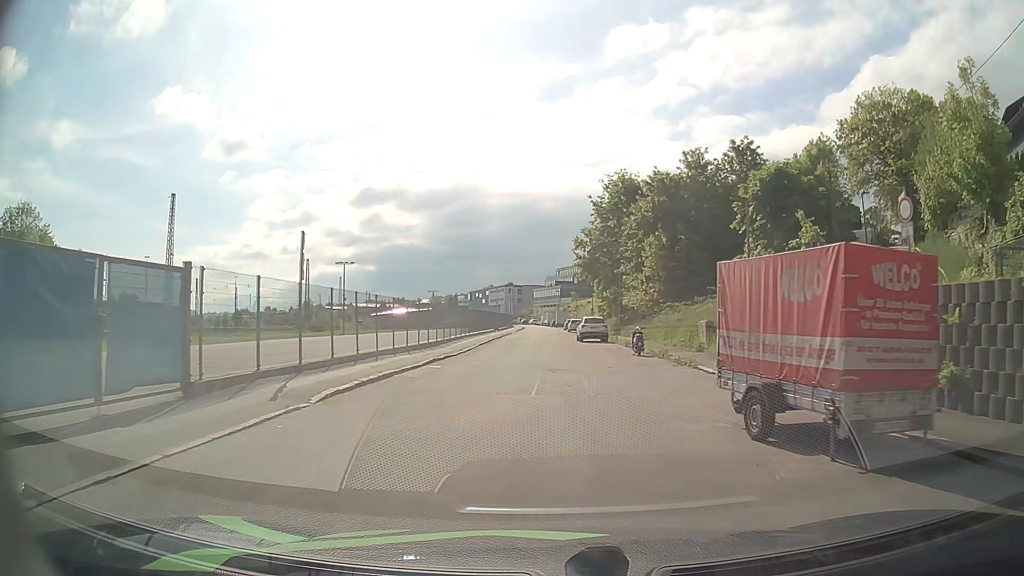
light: Day
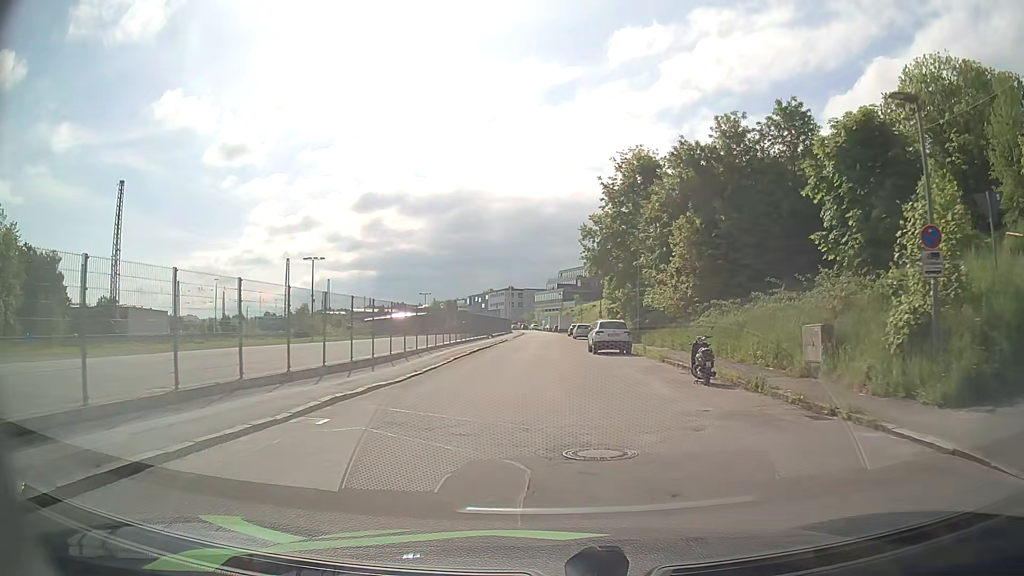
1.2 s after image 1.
(-0.1, +11.2) m; -1°
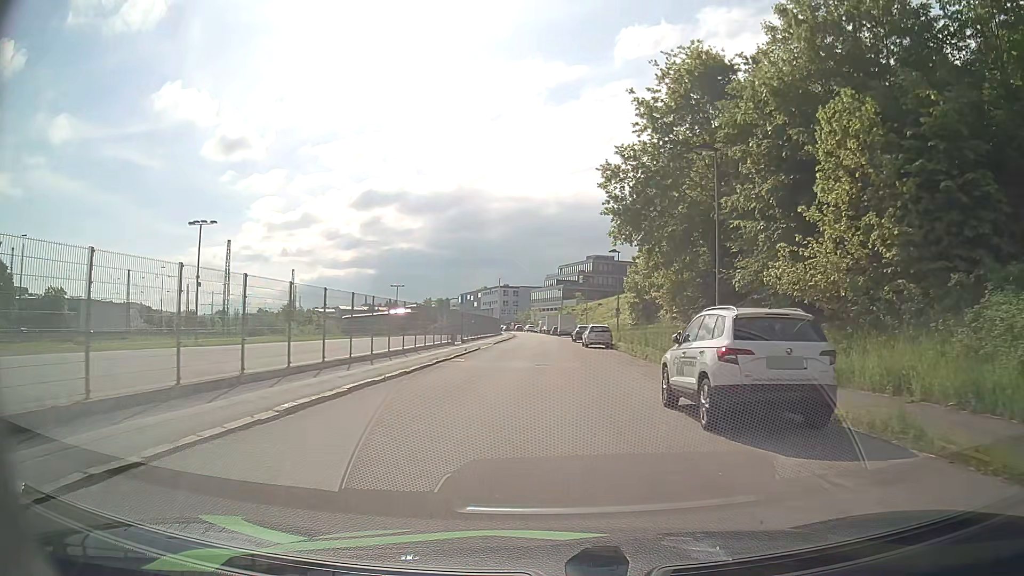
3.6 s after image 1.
(+0.1, +22.8) m; +1°
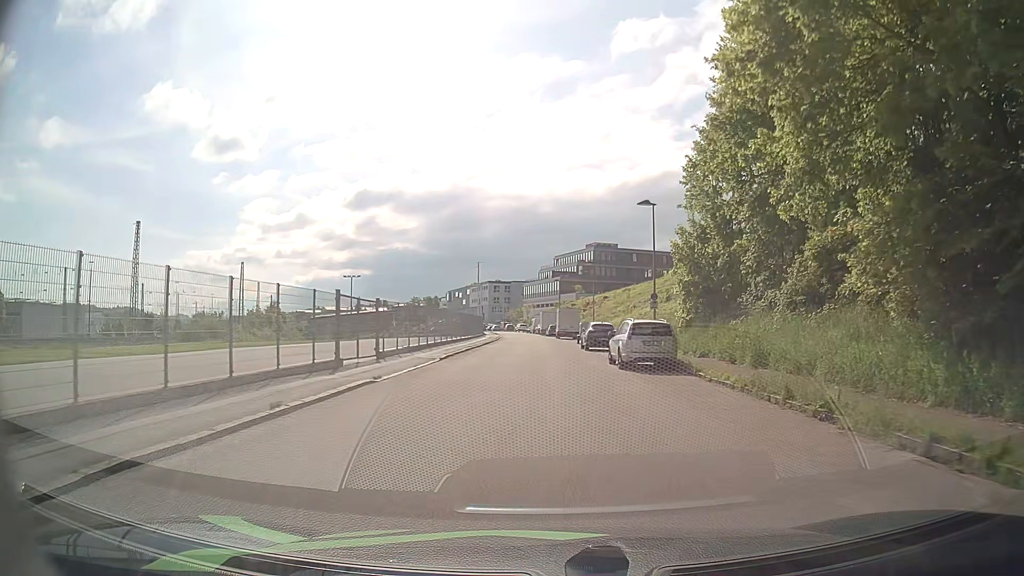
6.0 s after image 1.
(0.0, +22.9) m; 0°
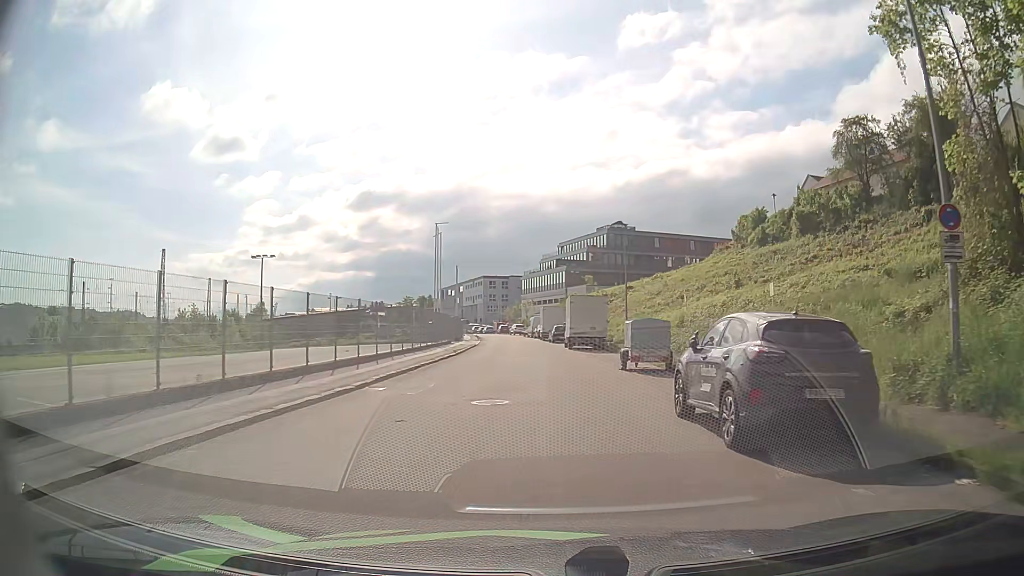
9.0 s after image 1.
(-0.1, +28.4) m; 0°
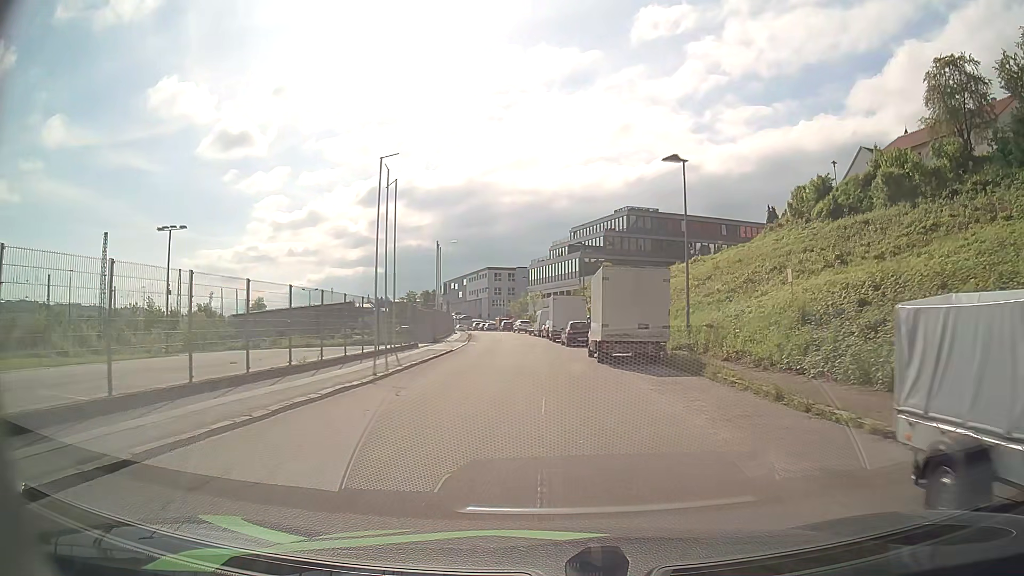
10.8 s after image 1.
(-0.2, +17.0) m; -1°
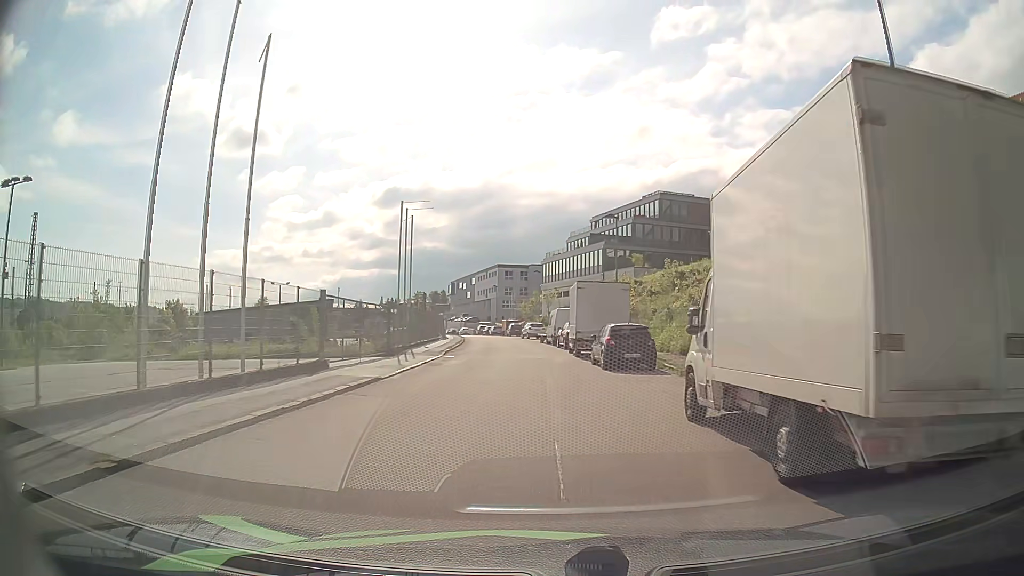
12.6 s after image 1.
(-0.1, +17.0) m; -2°
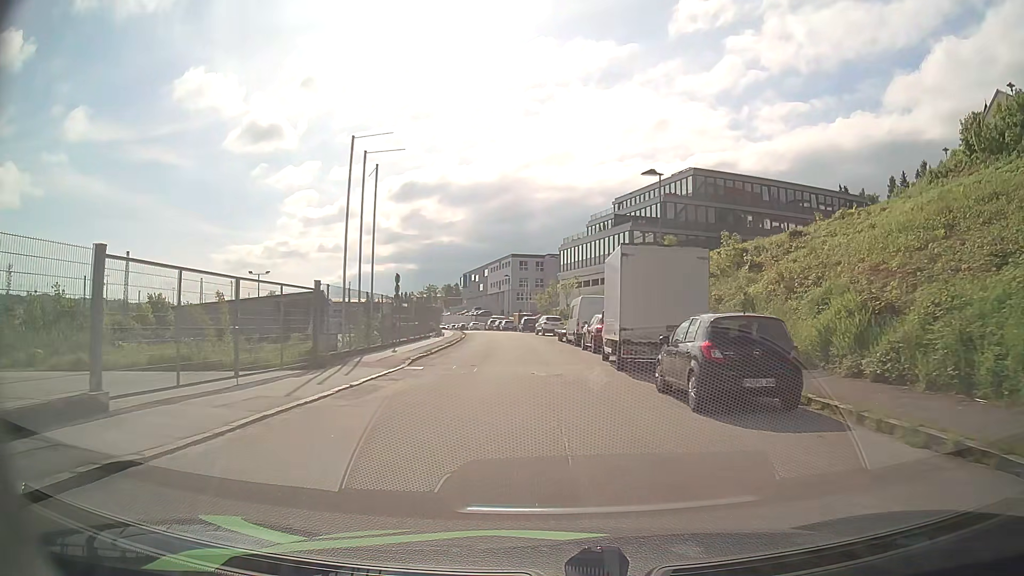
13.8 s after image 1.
(0.0, +11.3) m; 0°
(0, +10) (0, +20) (-1, +30) (-1, +40) (-2, +50) (-3, +60) (-5, +70) (-7, +79) (-9, +89) (-12, +99) m
